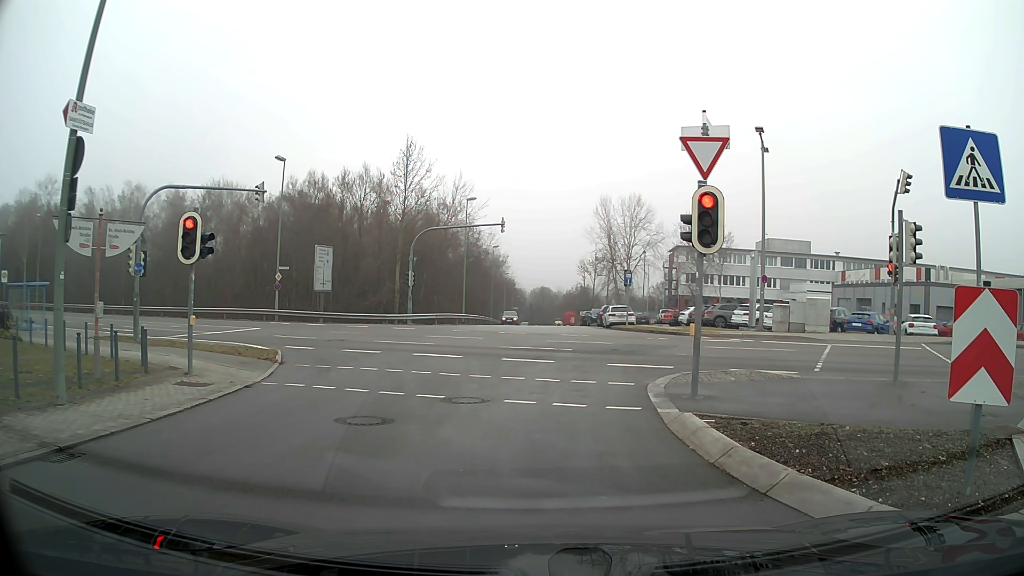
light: Day
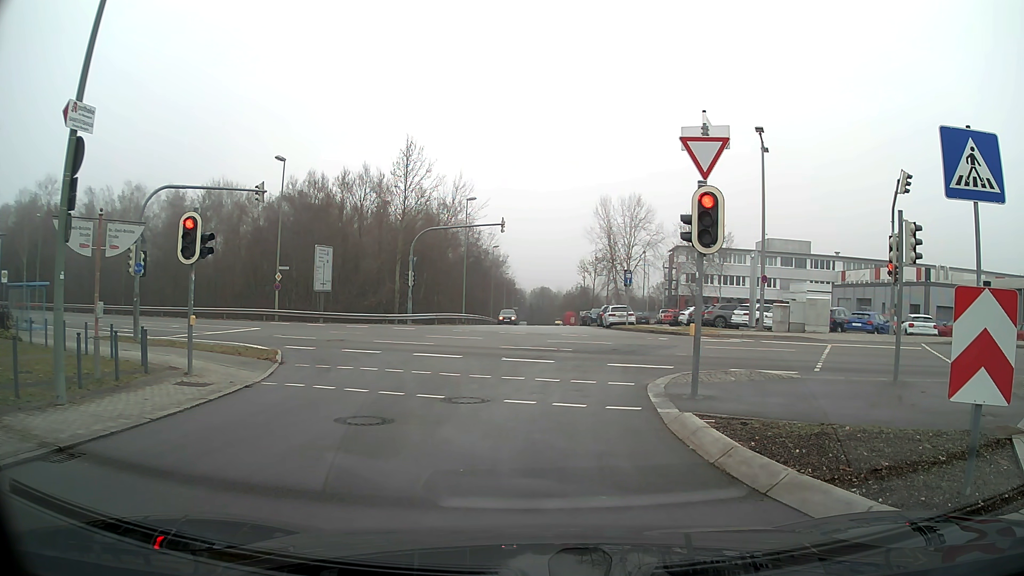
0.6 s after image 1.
(0.0, 0.0) m; 0°
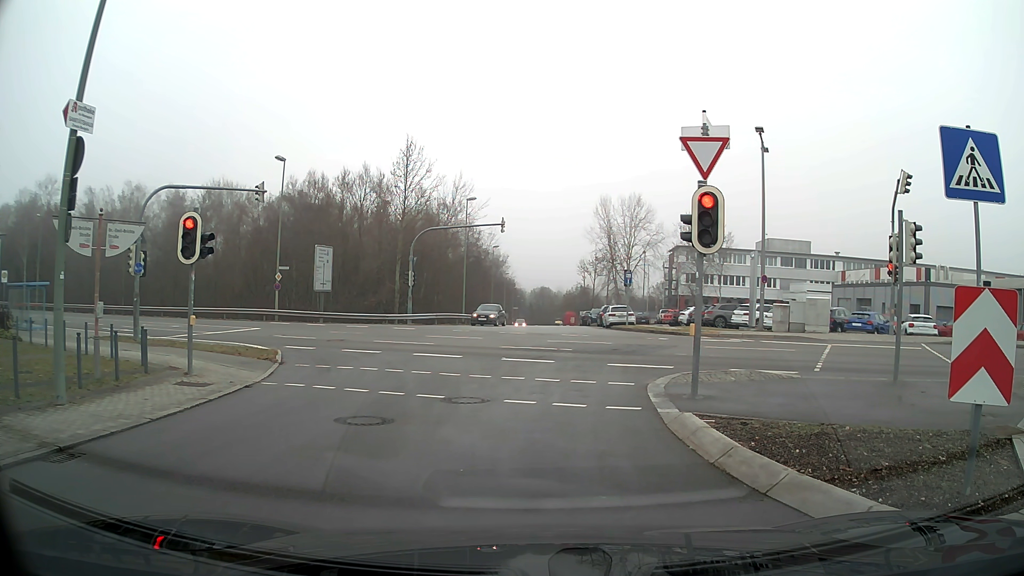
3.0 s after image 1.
(0.0, 0.0) m; 0°
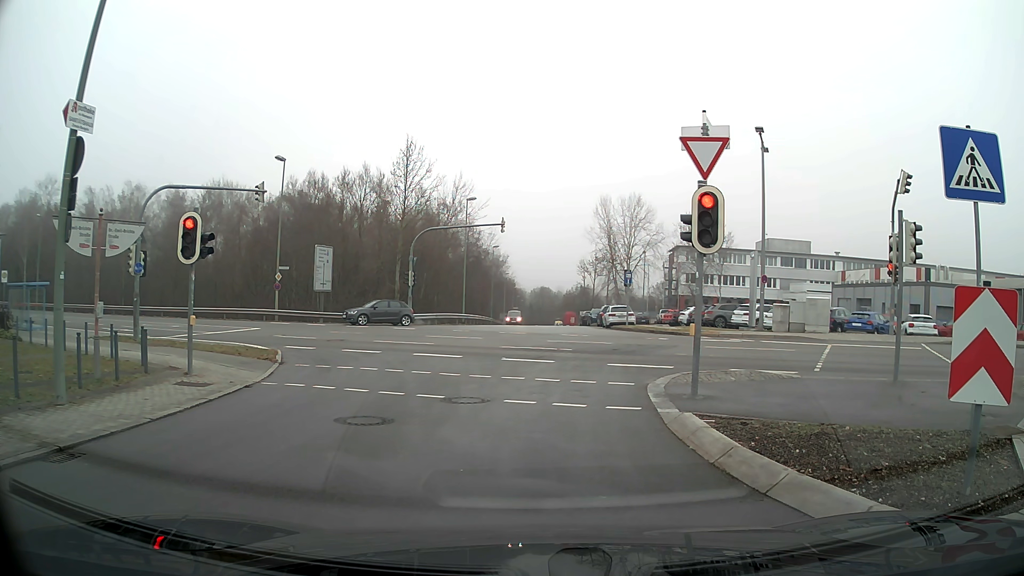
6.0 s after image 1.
(0.0, 0.0) m; 0°
(0, +10) (-1, +20) (-6, +29) (-14, +35) (-22, +39) (-32, +43) (-41, +47) (-50, +51) (-60, +54) (-69, +57) m
